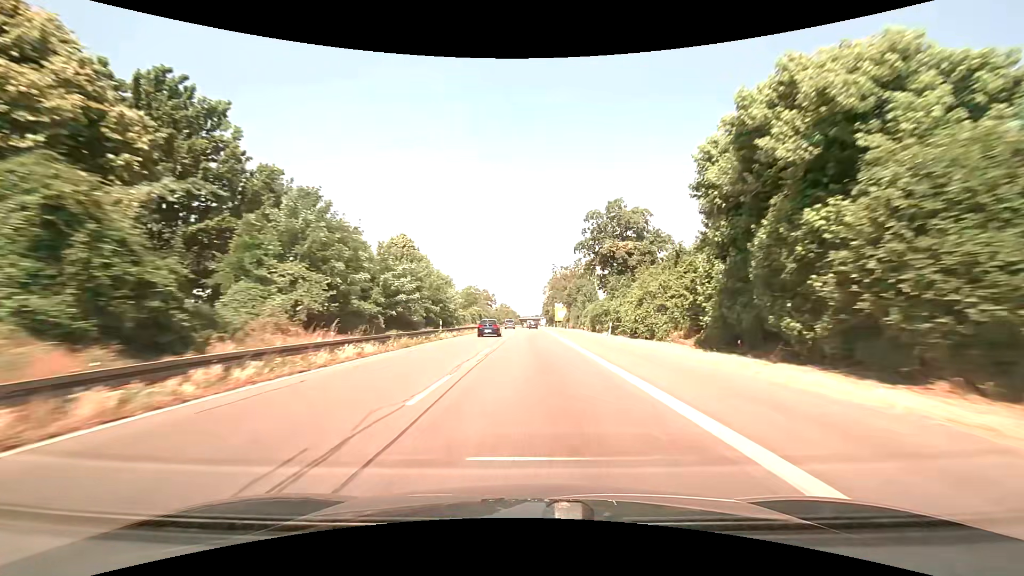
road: trunk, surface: asphalt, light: Day
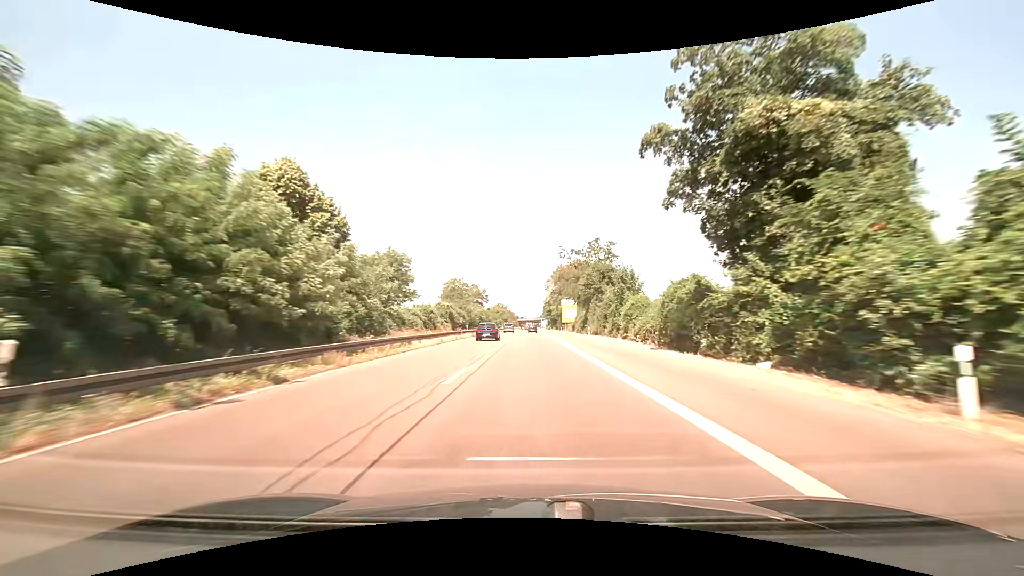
(-0.2, +31.2) m; 0°
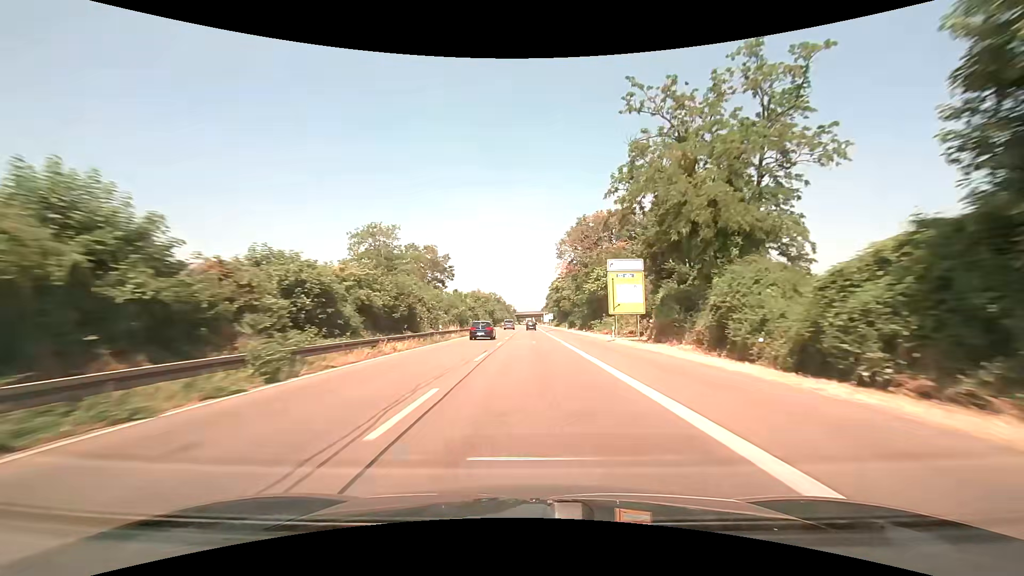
(+0.3, +62.5) m; 0°
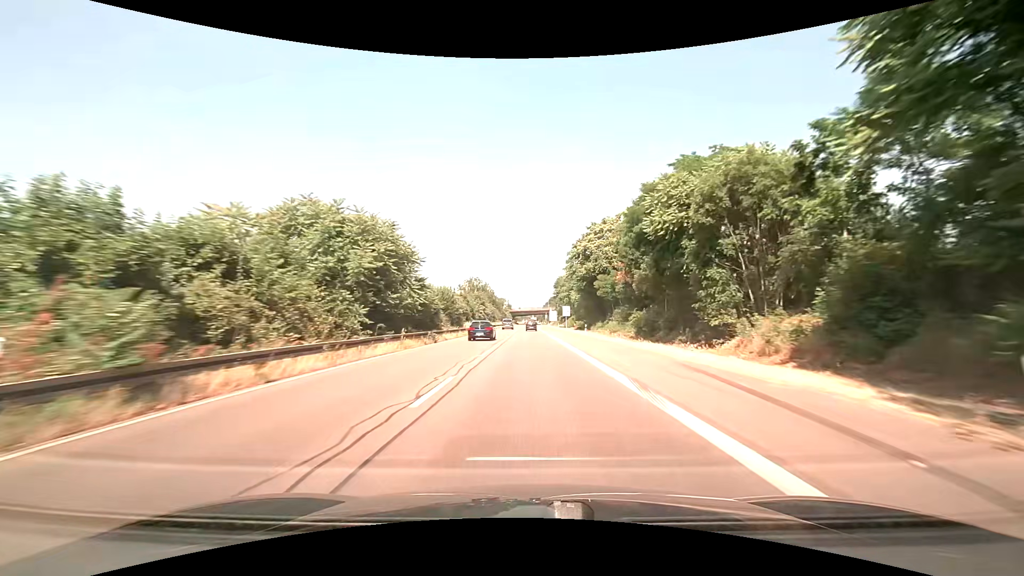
(0.0, +78.2) m; 0°
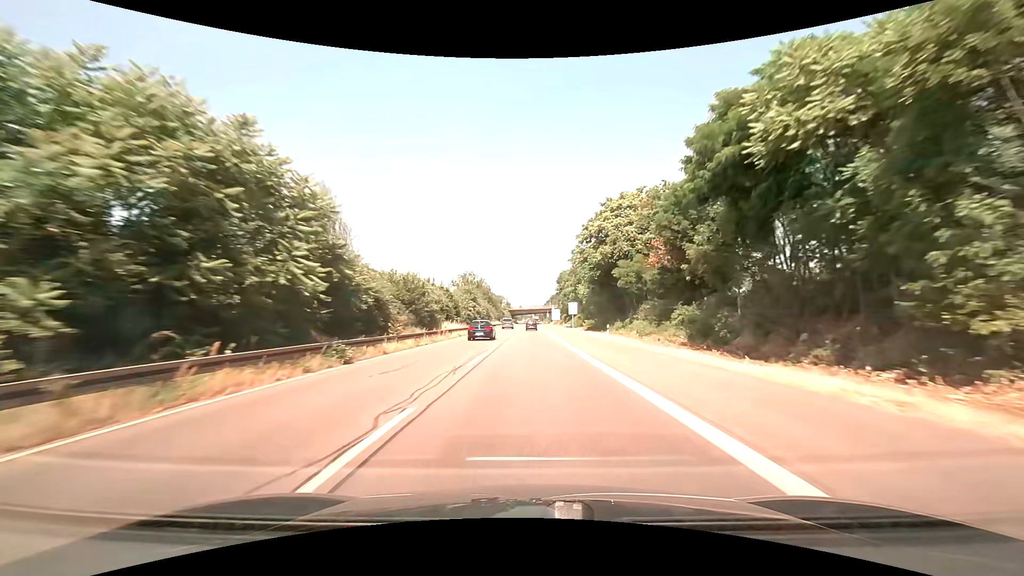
(0.0, +15.6) m; 0°
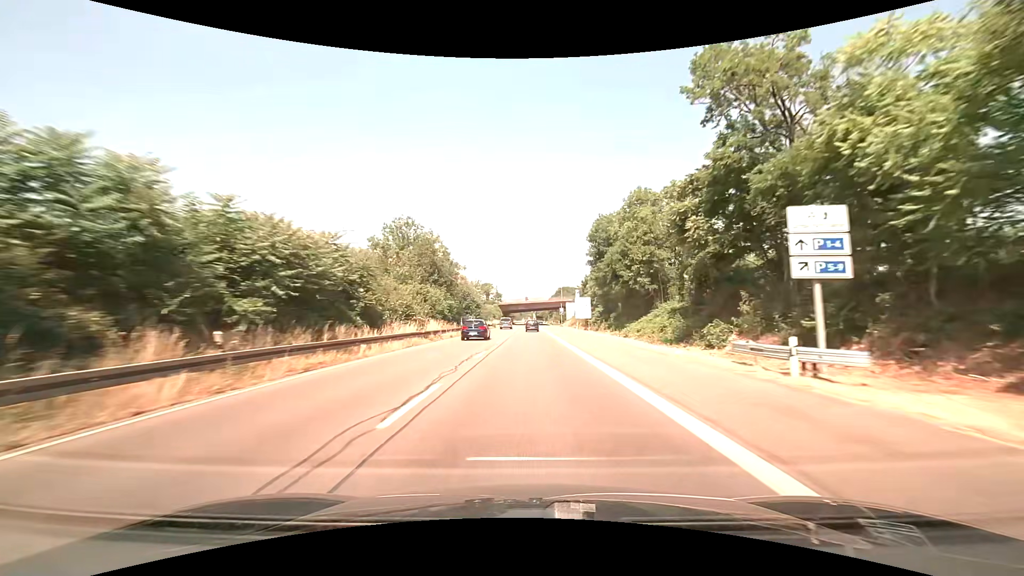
(-0.4, +77.6) m; 0°
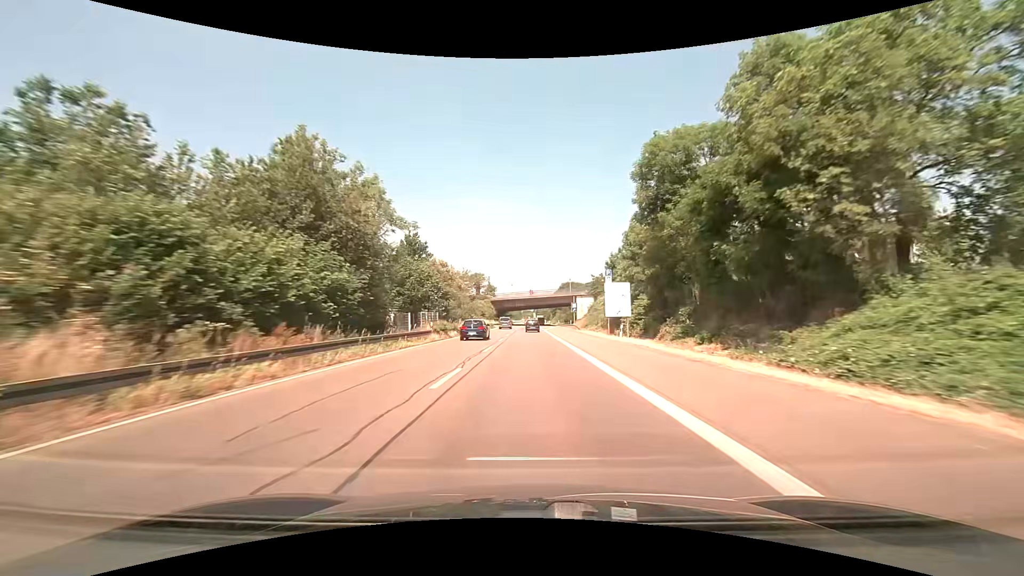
(0.0, +30.7) m; 0°
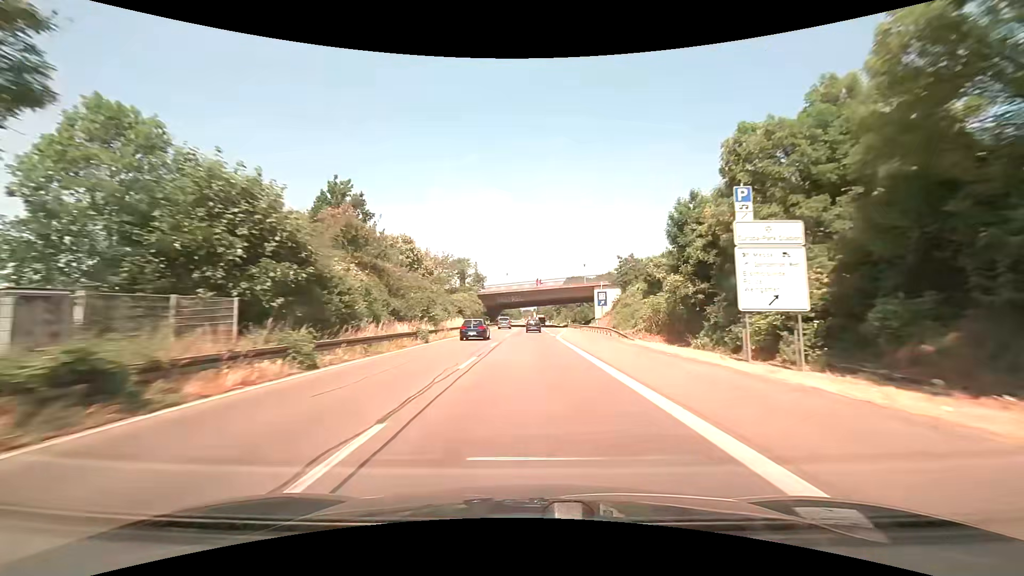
(+0.1, +30.6) m; 0°
(0, +10) (0, +20) (0, +30) (0, +40) (0, +50) (0, +60) (0, +70) (-1, +80) (-1, +90) (-1, +100) m
